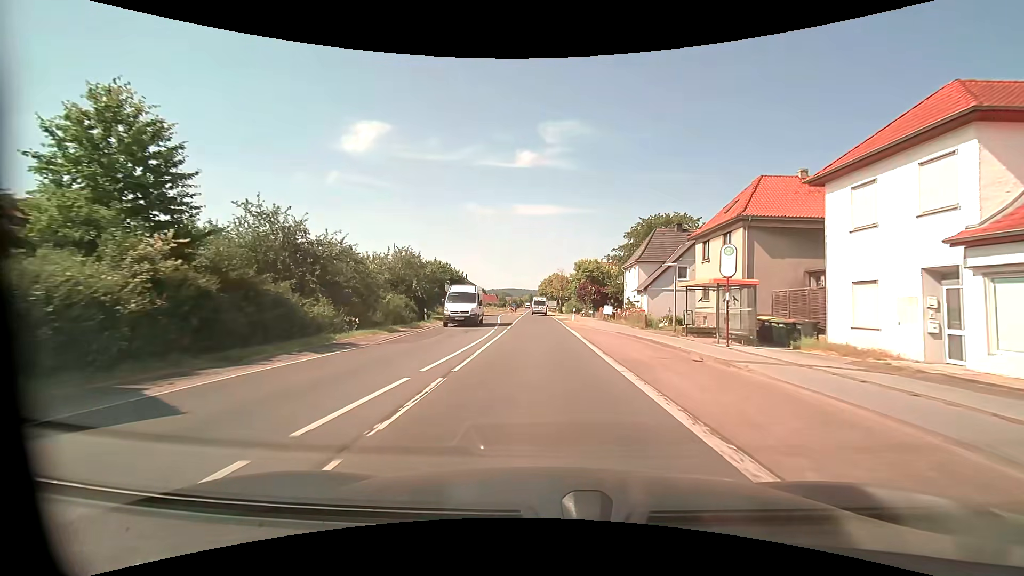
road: primary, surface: asphalt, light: Day
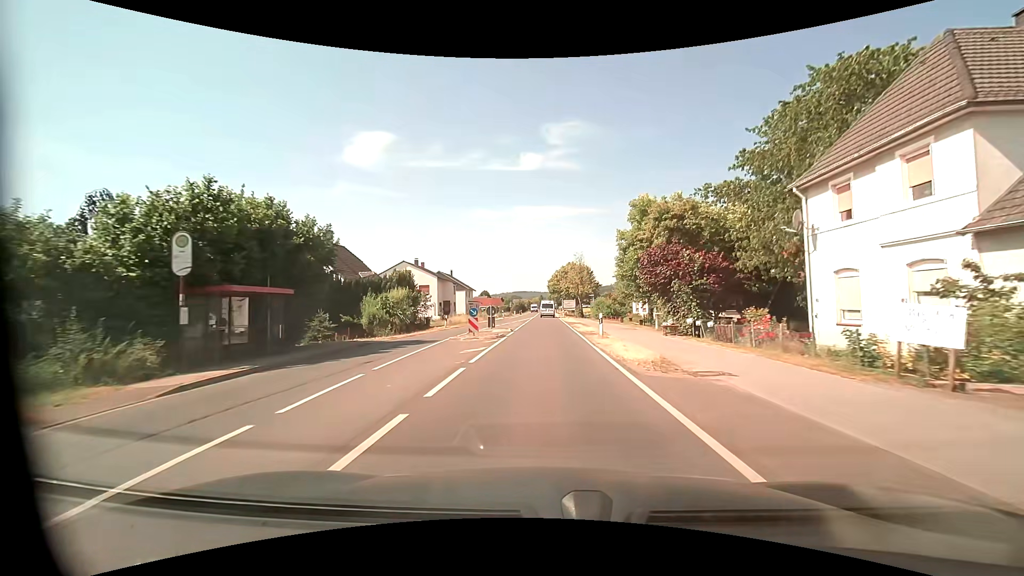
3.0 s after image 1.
(-0.4, +39.7) m; -1°
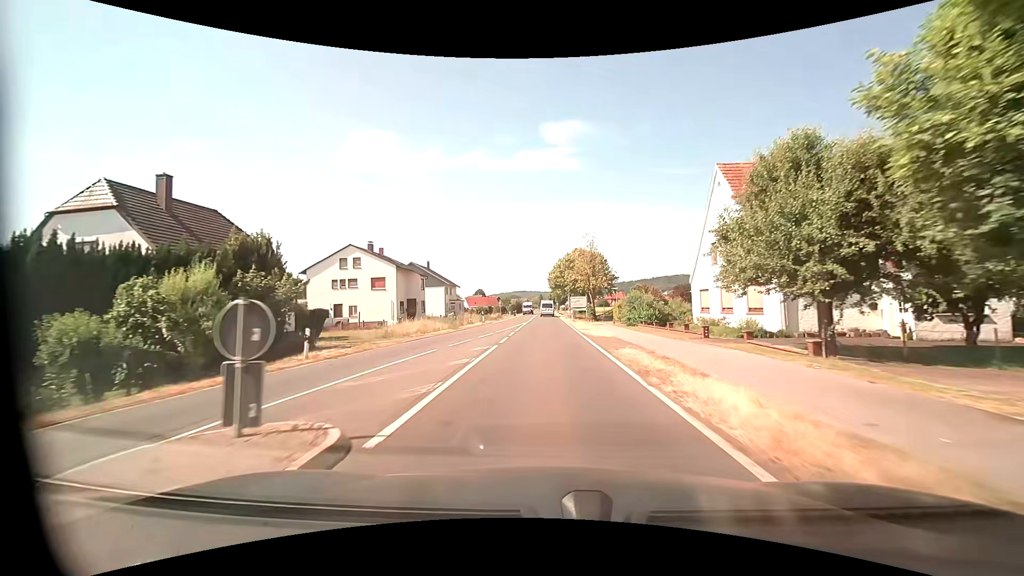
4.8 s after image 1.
(-0.1, +23.8) m; 0°
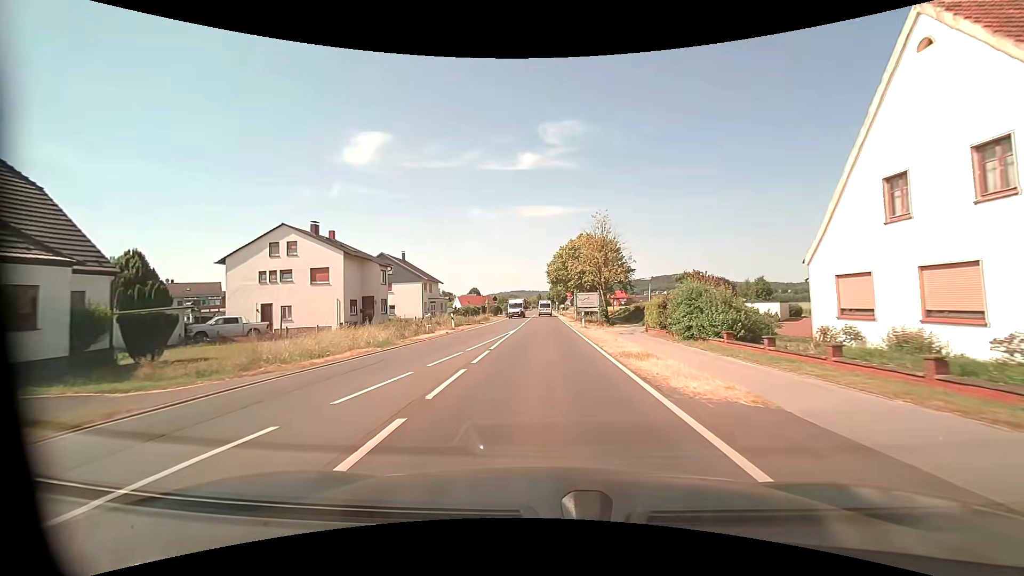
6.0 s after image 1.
(0.0, +15.9) m; 0°
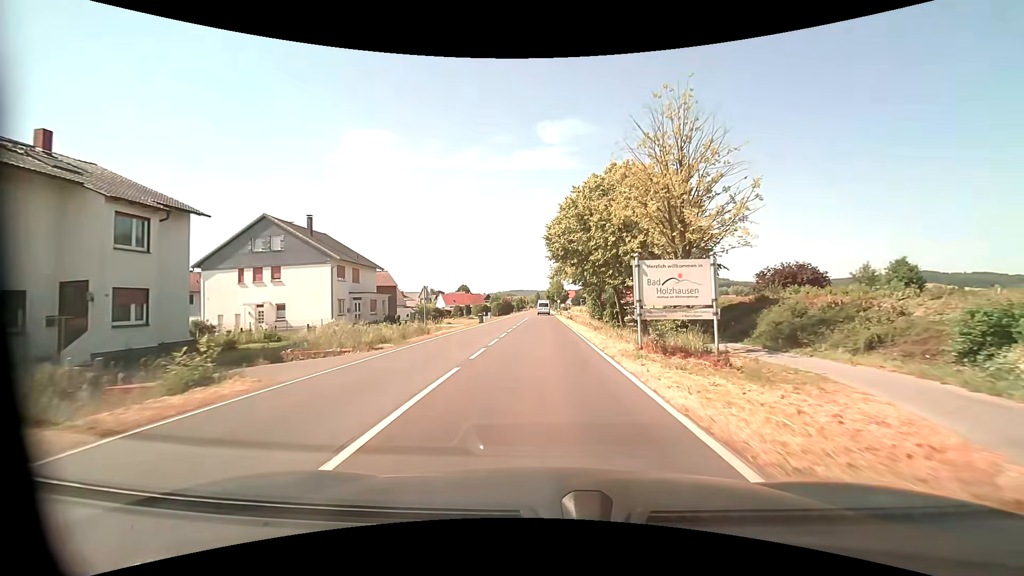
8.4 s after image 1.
(+0.3, +31.9) m; 0°
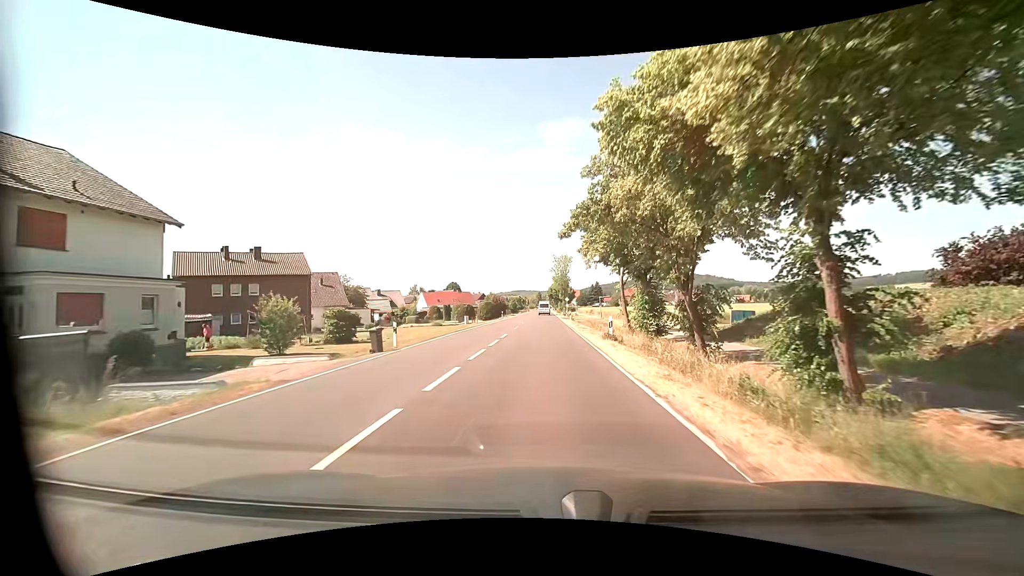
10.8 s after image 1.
(0.0, +31.9) m; 0°
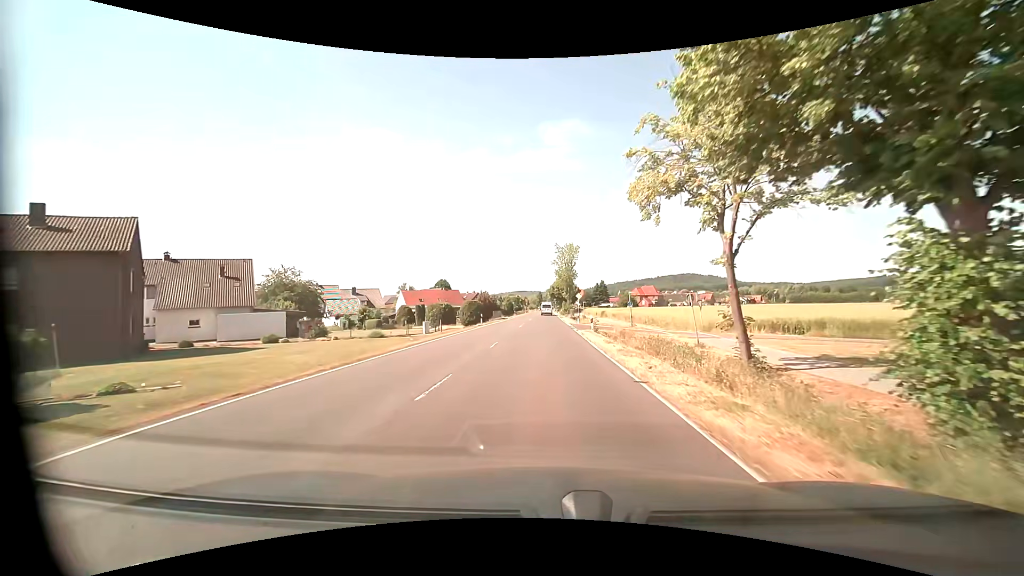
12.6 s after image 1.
(-0.2, +23.9) m; -1°
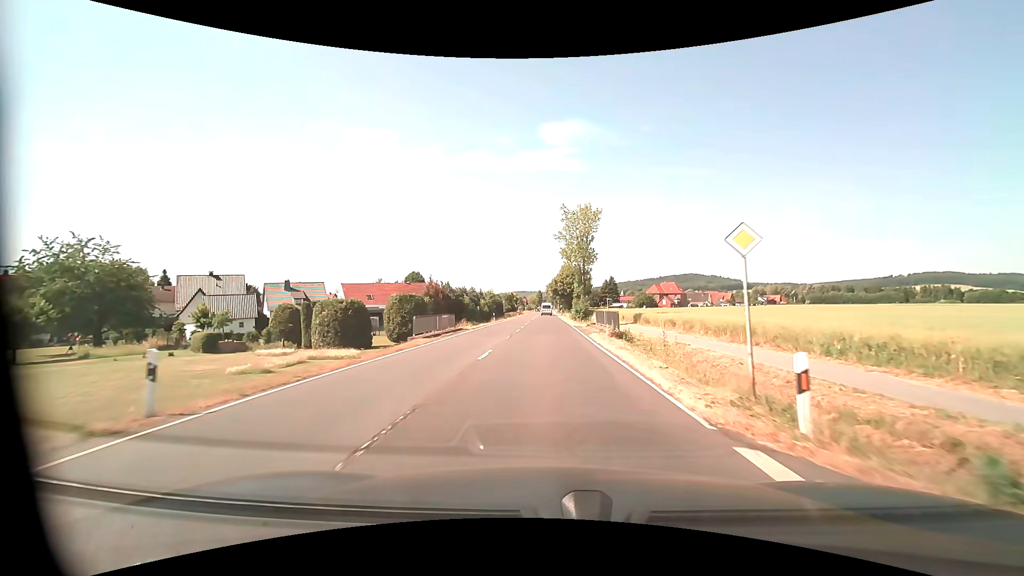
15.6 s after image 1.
(+0.1, +39.7) m; 0°
(0, +10) (0, +20) (0, +30) (0, +40) (0, +50) (0, +60) (0, +70) (0, +80) (0, +90) (0, +100) m
